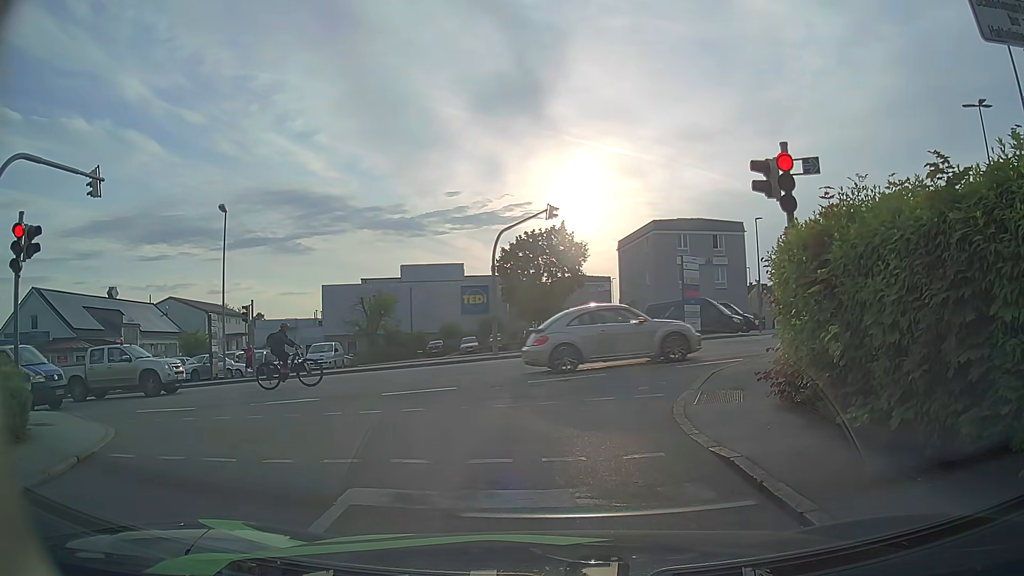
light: Day
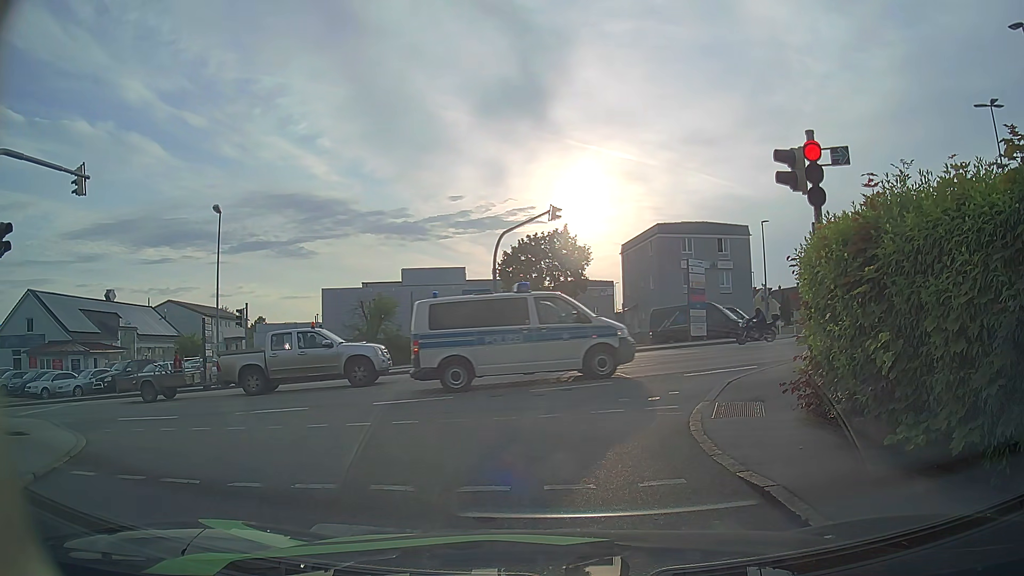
(0.0, +0.9) m; 0°
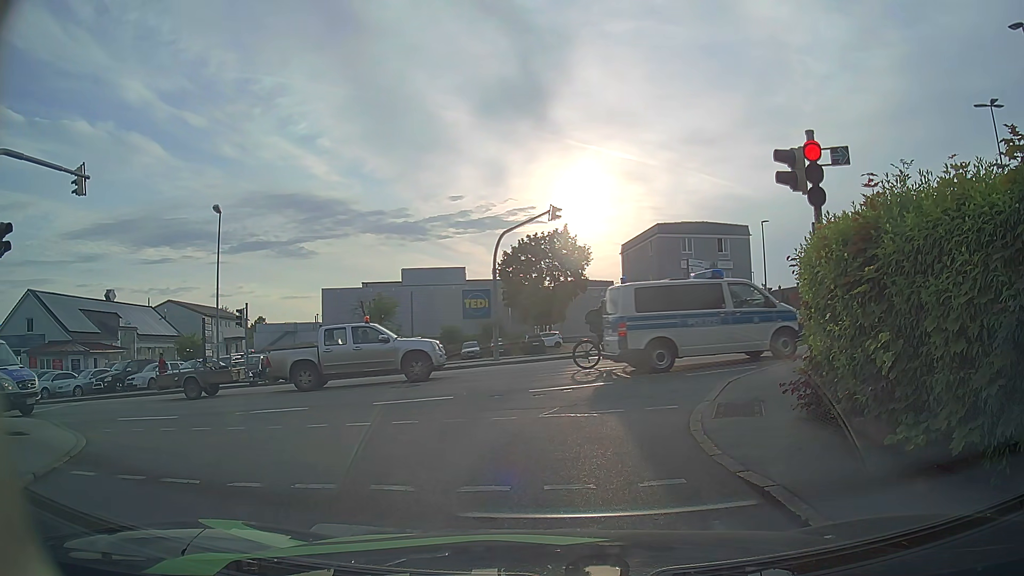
(0.0, 0.0) m; 0°
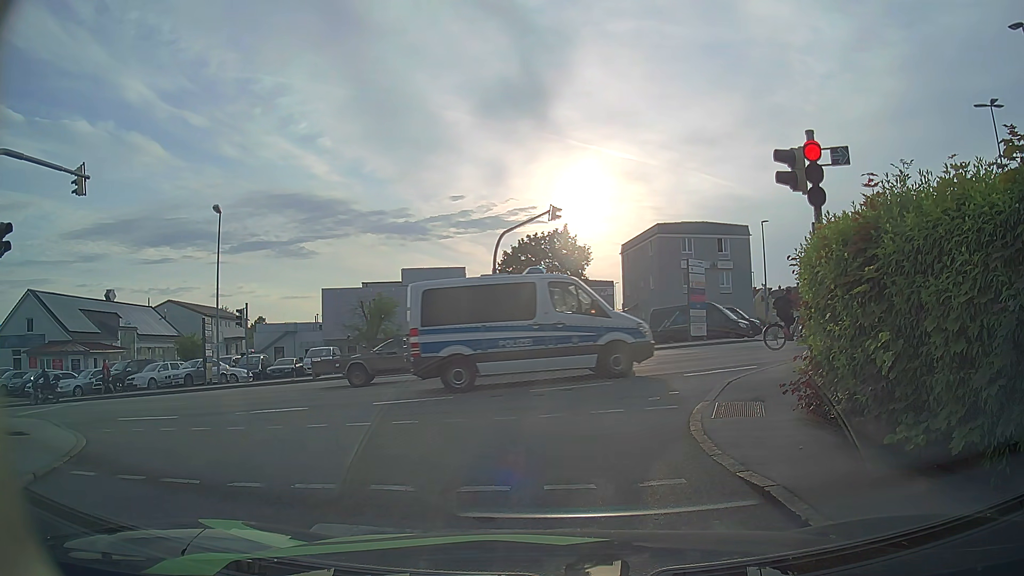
(0.0, 0.0) m; 0°
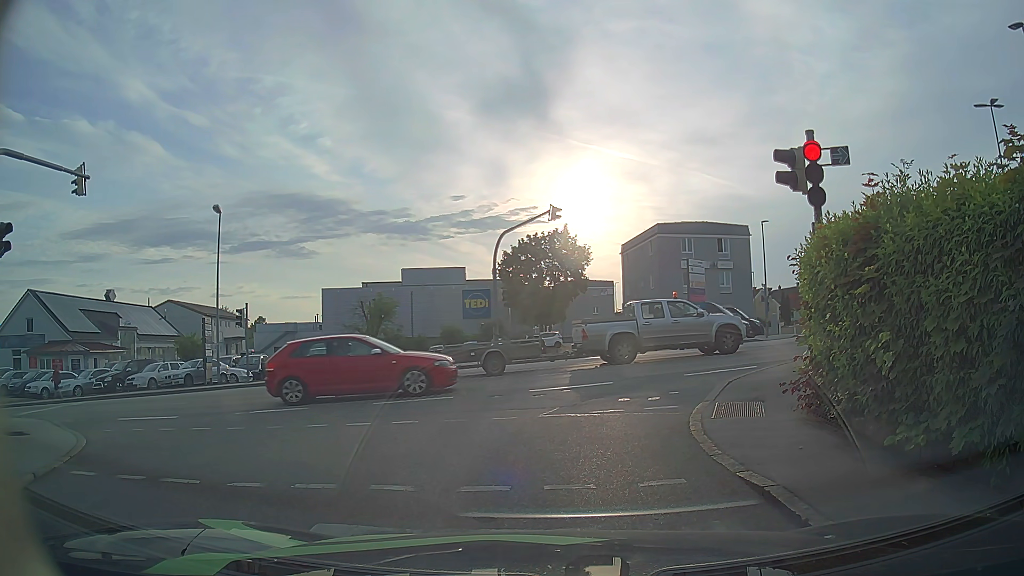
(0.0, 0.0) m; 0°
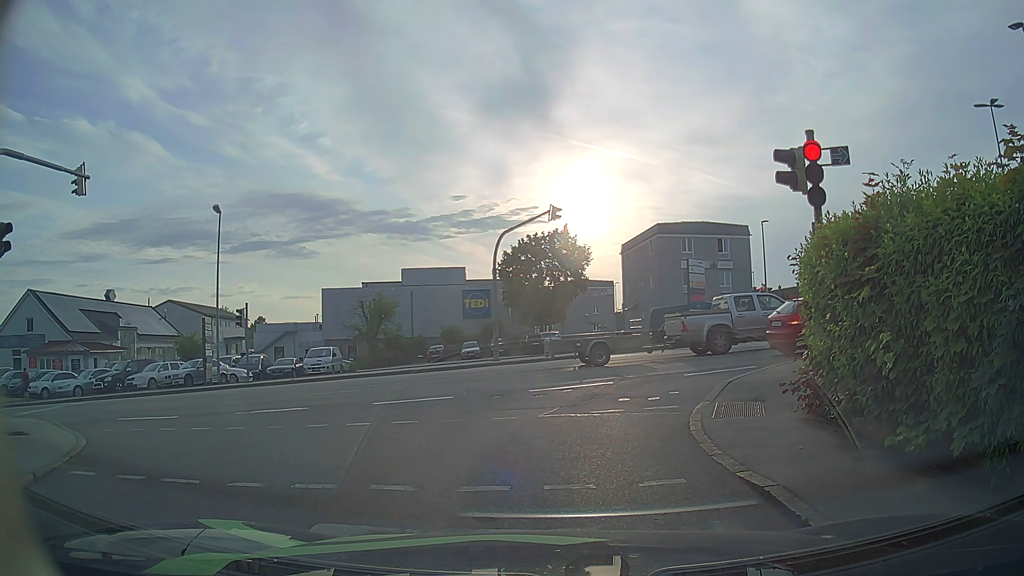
(0.0, 0.0) m; 0°
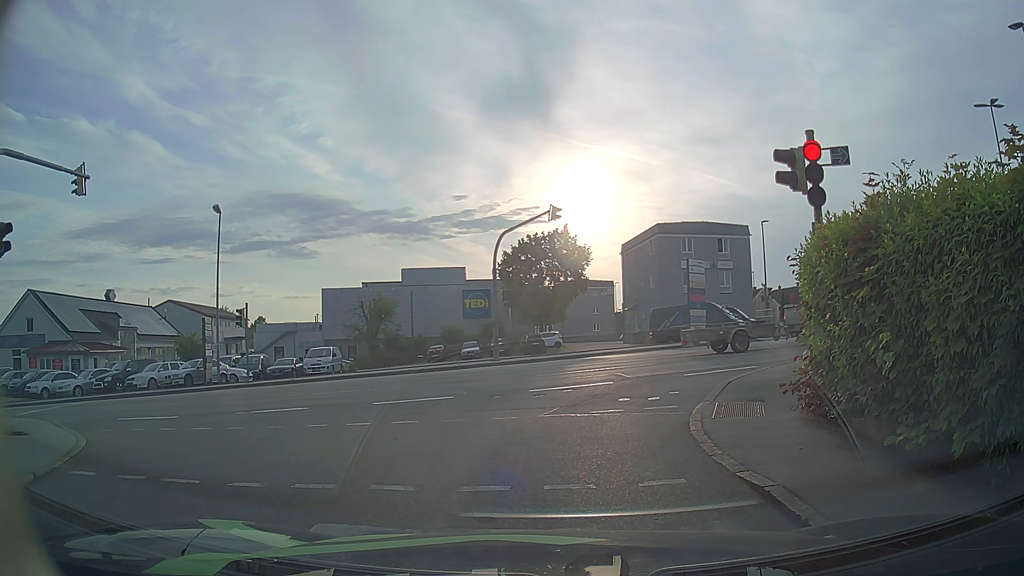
(0.0, 0.0) m; 0°
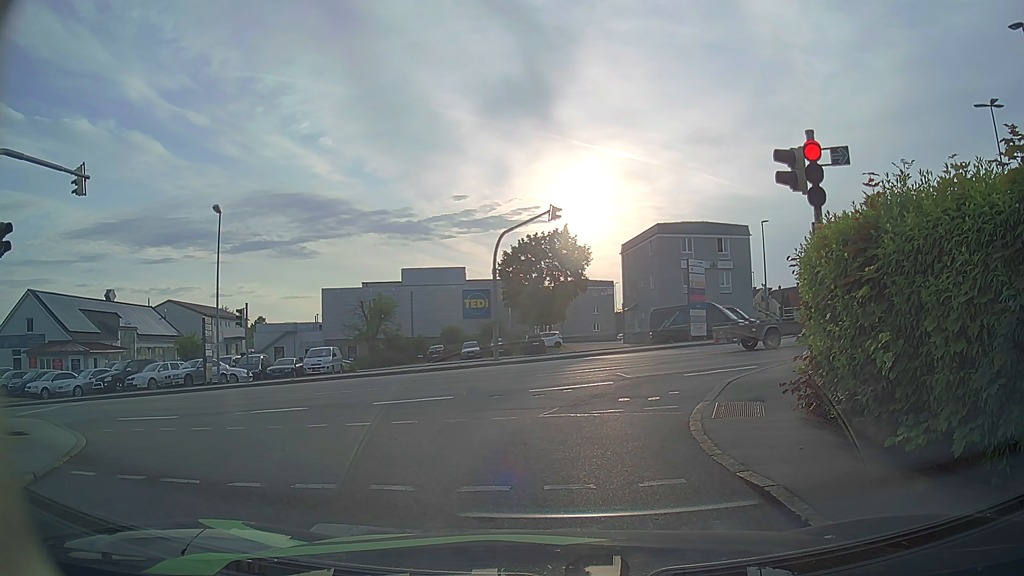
(0.0, 0.0) m; 0°
